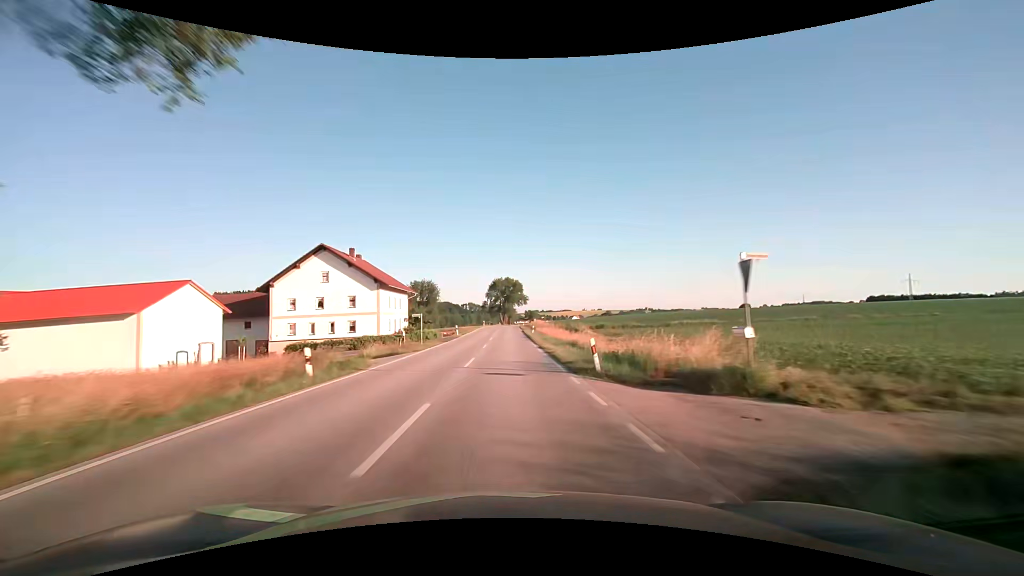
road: secondary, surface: asphalt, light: Day
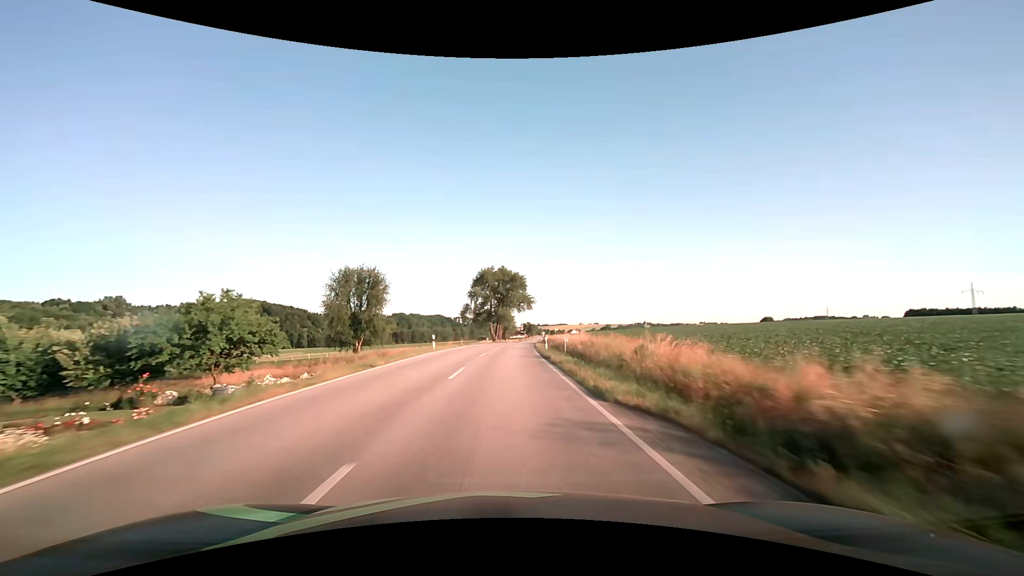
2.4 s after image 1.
(+0.2, +63.2) m; +1°
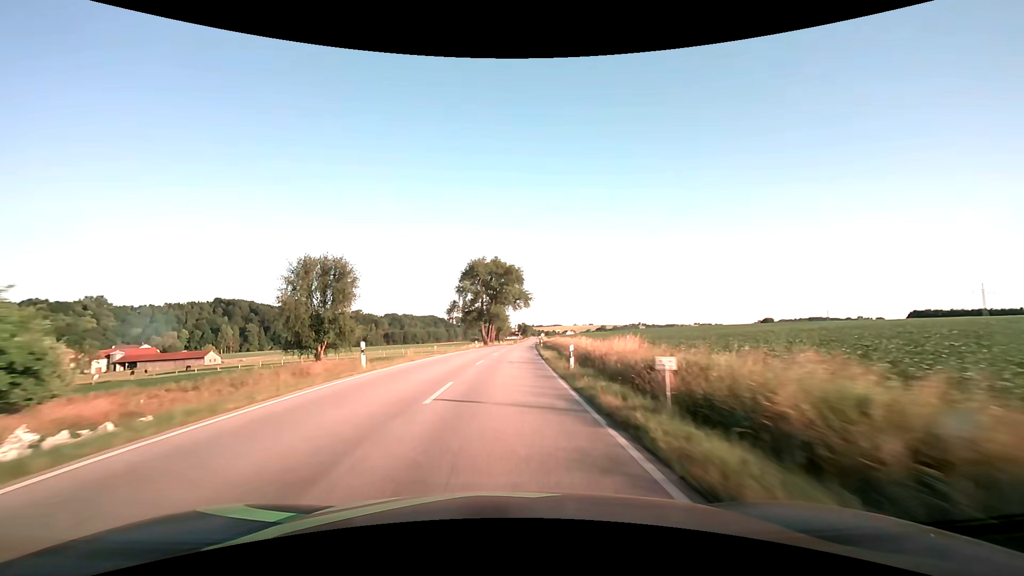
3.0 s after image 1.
(+0.1, +15.7) m; +1°
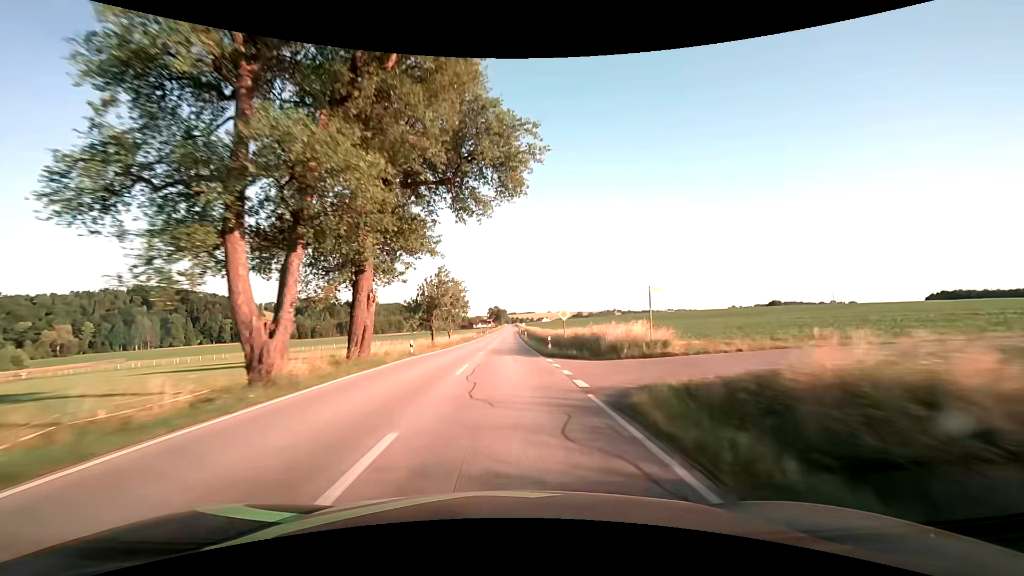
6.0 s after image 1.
(+2.7, +78.8) m; +3°
(0, +10) (0, +20) (0, +30) (0, +40) (0, +50) (0, +60) (0, +70) (0, +80) (0, +90) (0, +100) m
